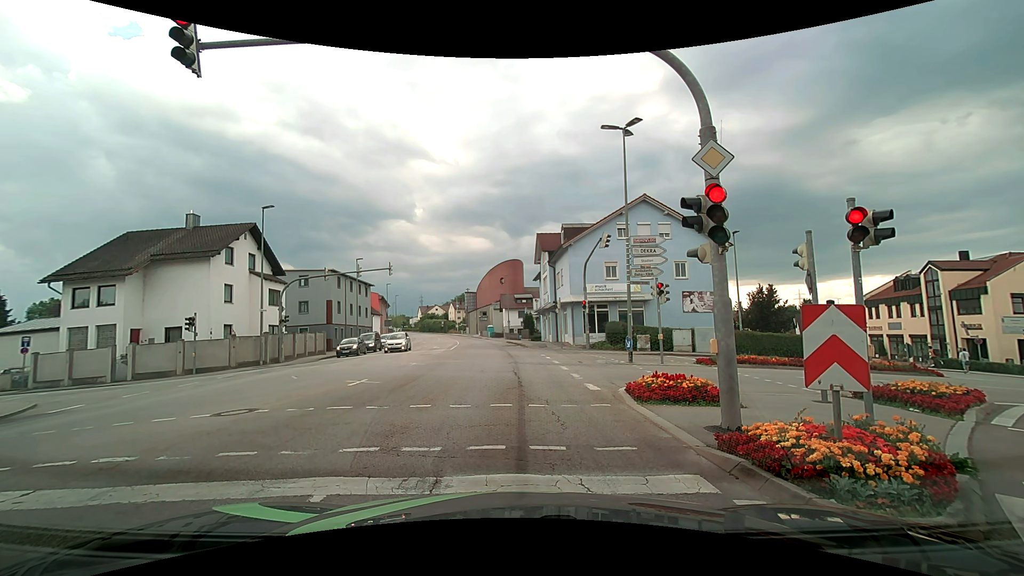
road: tertiary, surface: asphalt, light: Day
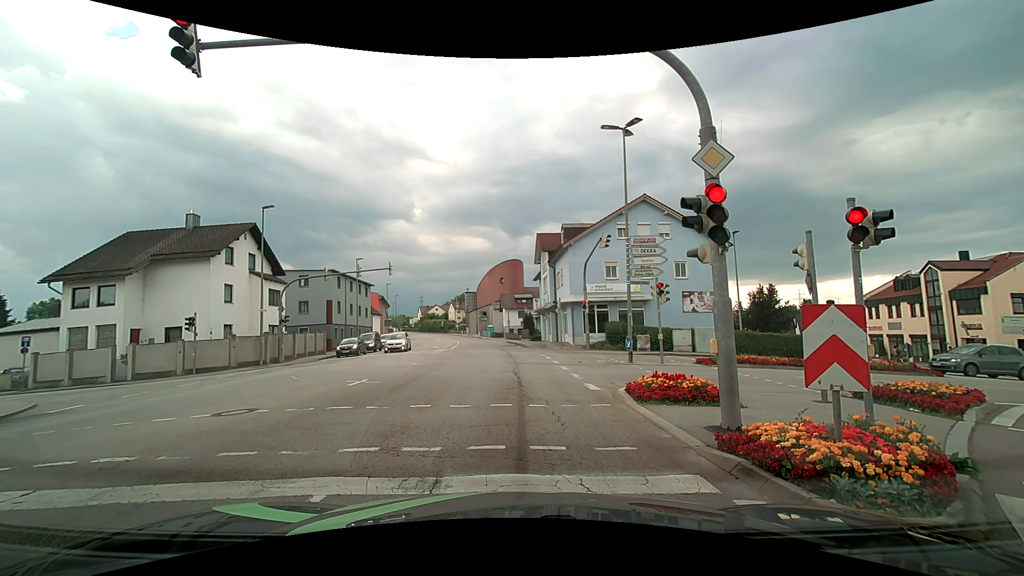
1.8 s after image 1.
(0.0, 0.0) m; 0°
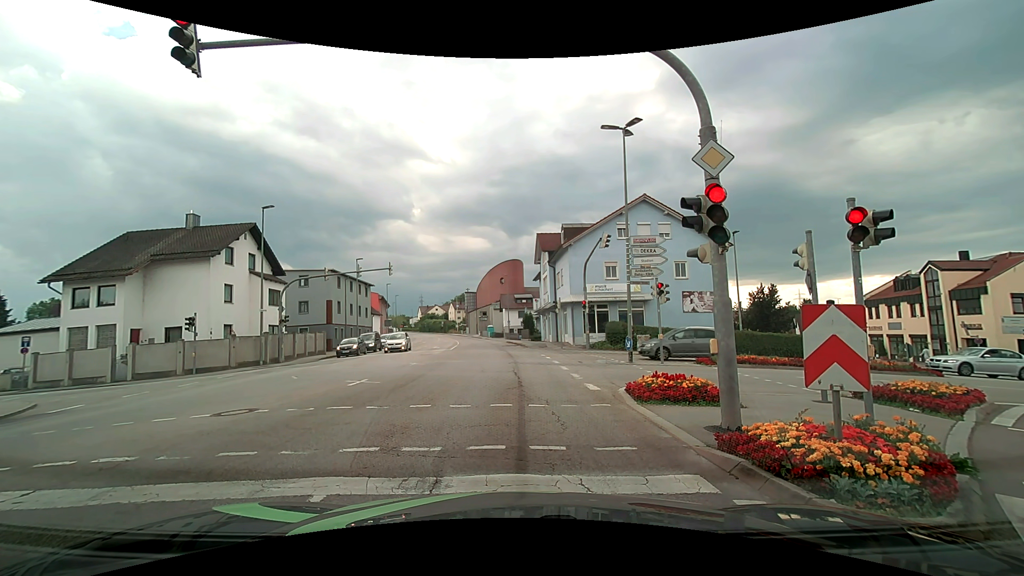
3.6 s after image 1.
(0.0, 0.0) m; 0°
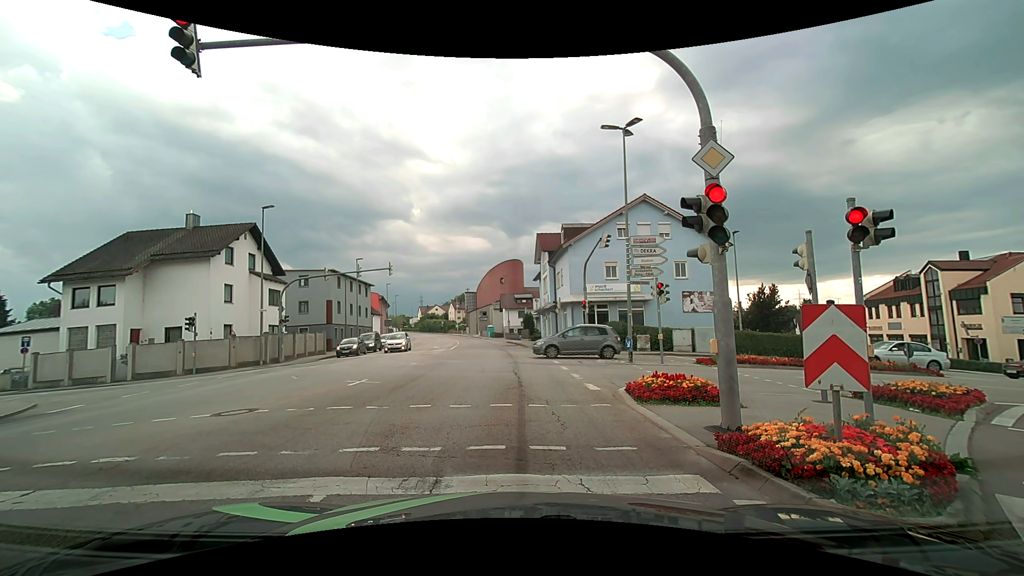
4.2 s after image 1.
(0.0, 0.0) m; 0°
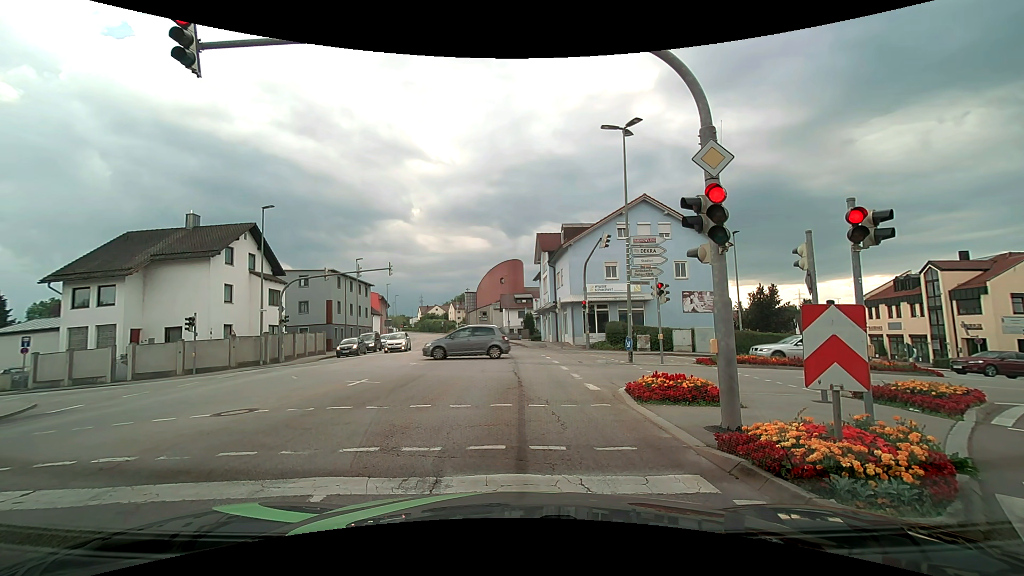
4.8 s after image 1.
(0.0, 0.0) m; 0°
